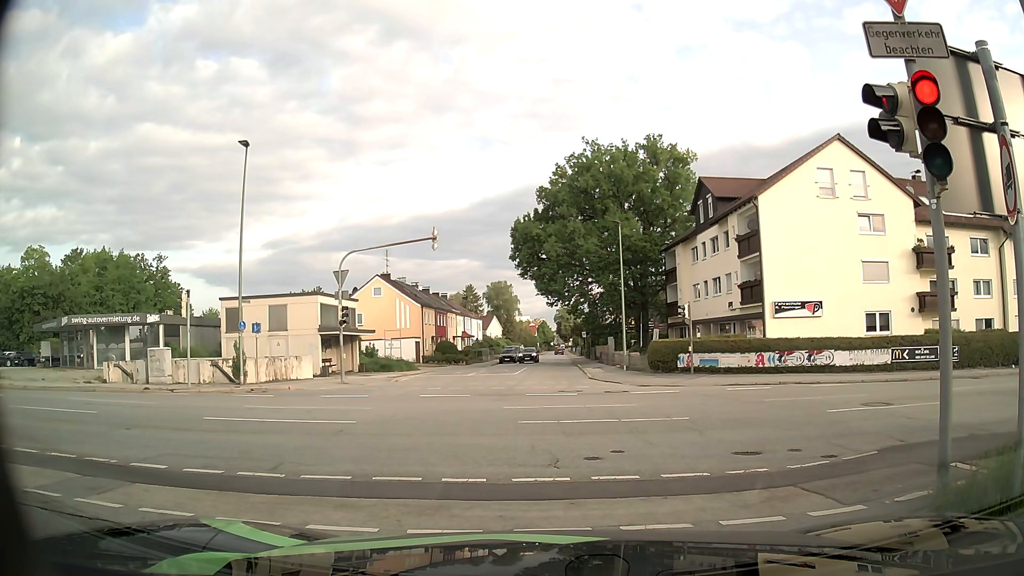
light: Day
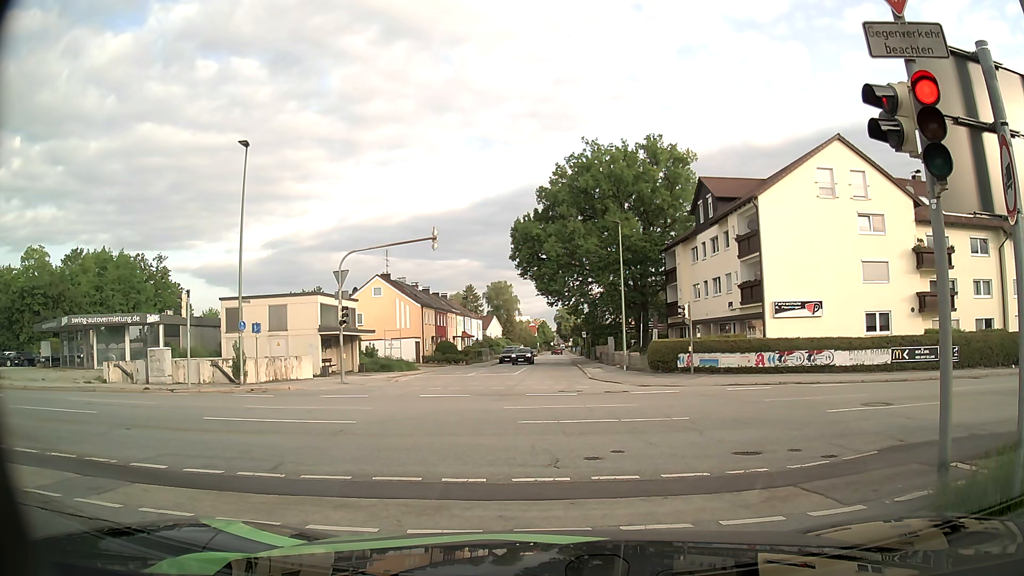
(0.0, 0.0) m; 0°
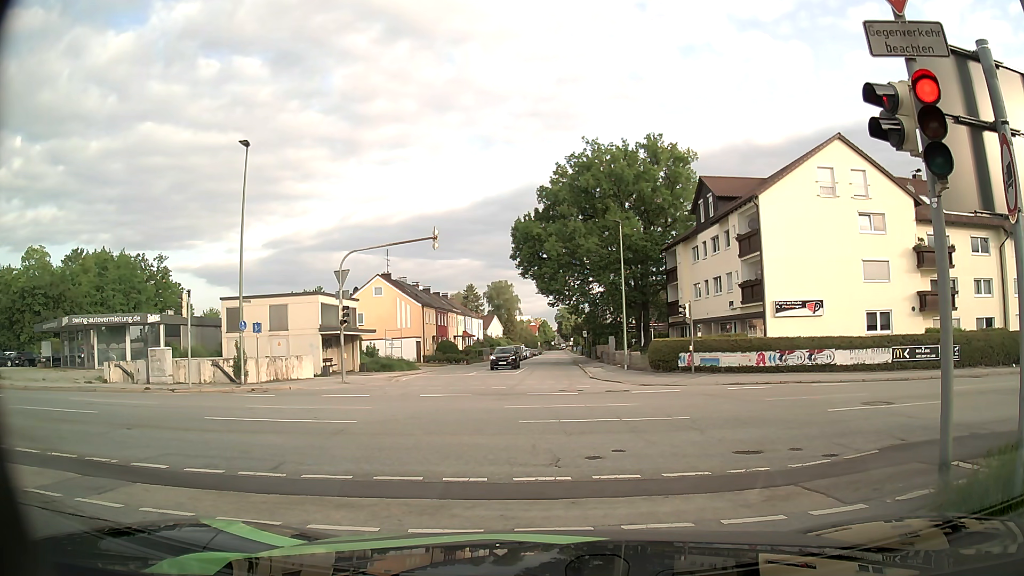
(0.0, 0.0) m; 0°
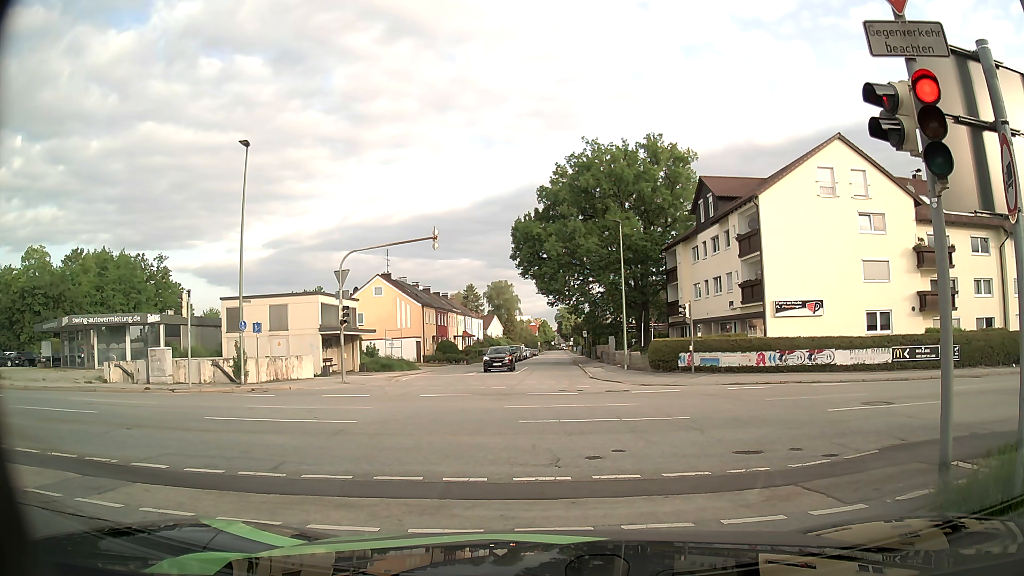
(0.0, 0.0) m; 0°
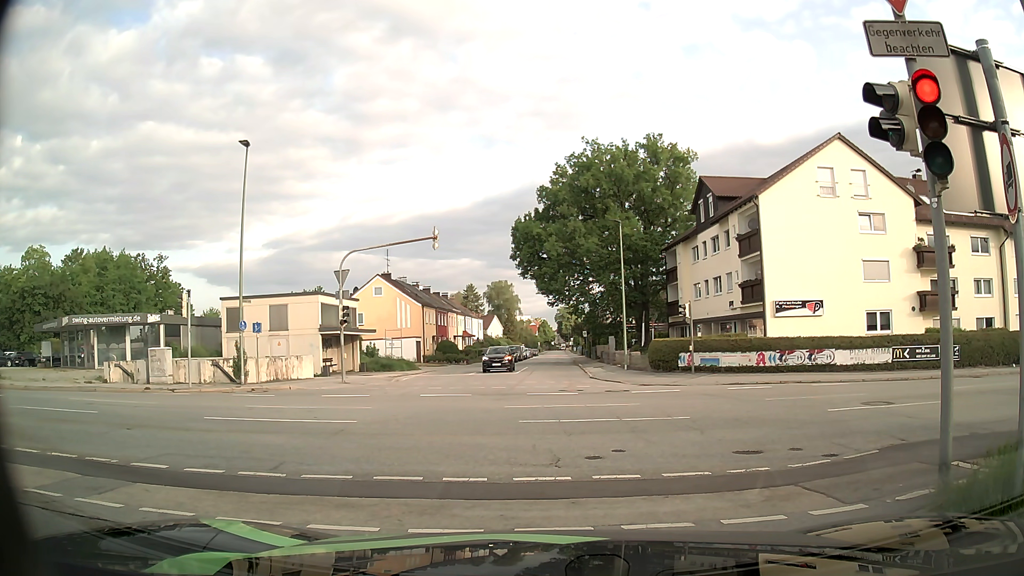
(0.0, 0.0) m; 0°
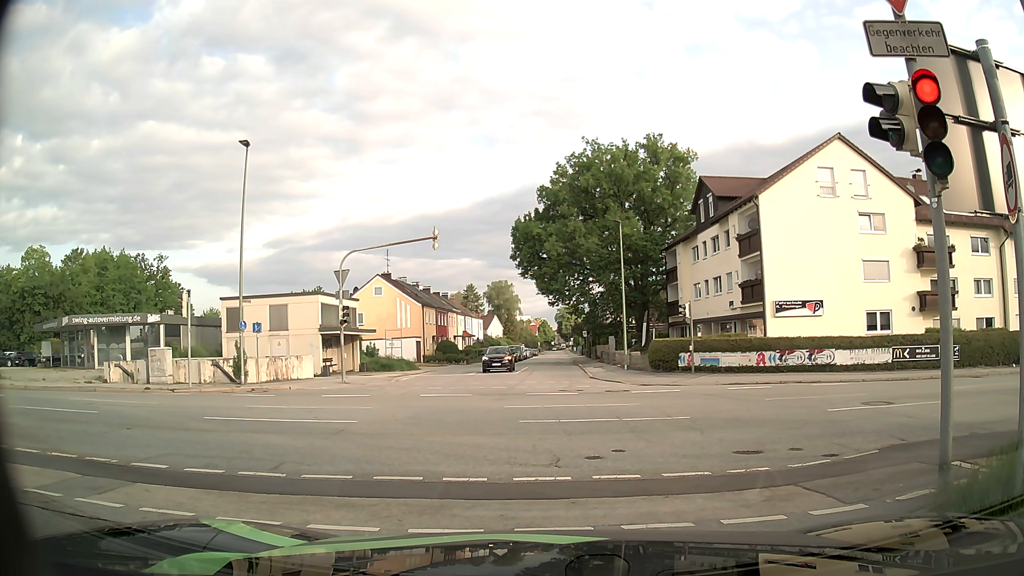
(0.0, 0.0) m; 0°
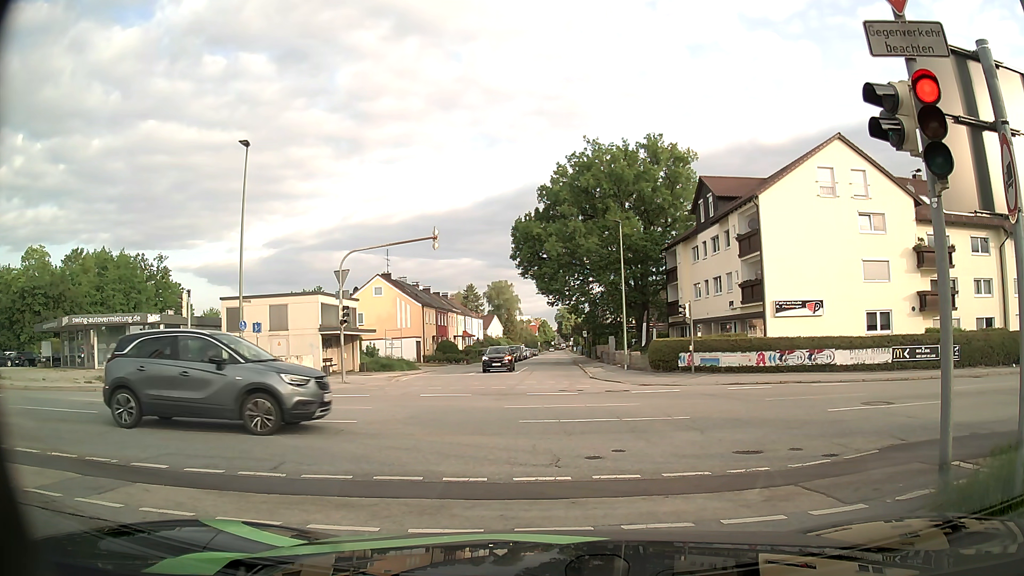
(0.0, 0.0) m; 0°
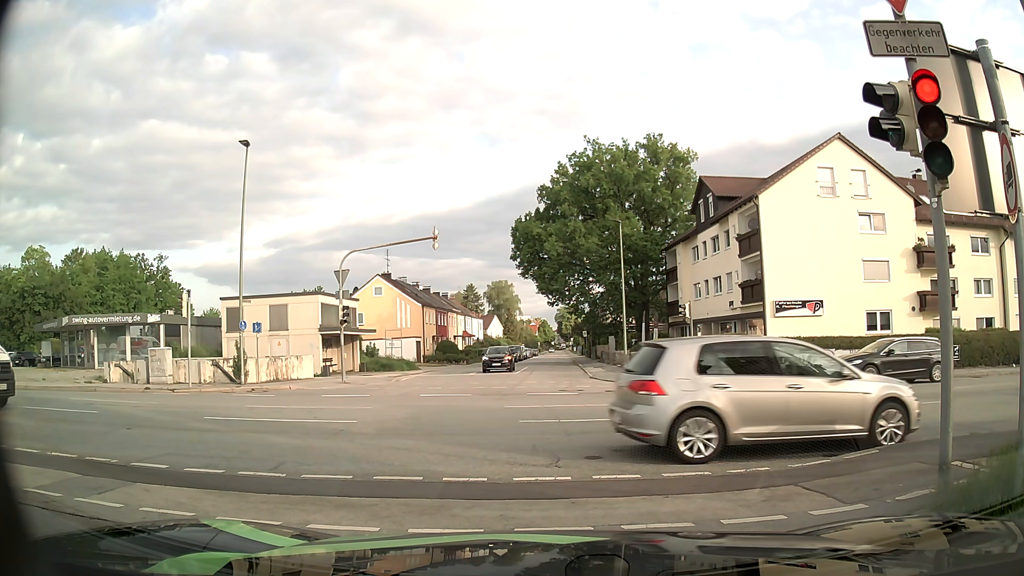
(0.0, 0.0) m; 0°
